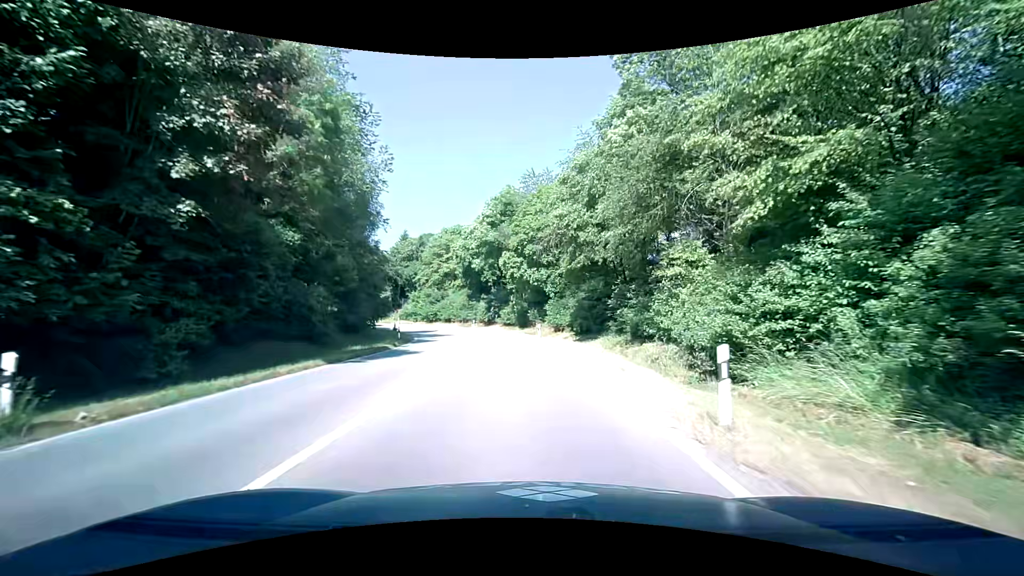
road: trunk_link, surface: asphalt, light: Day
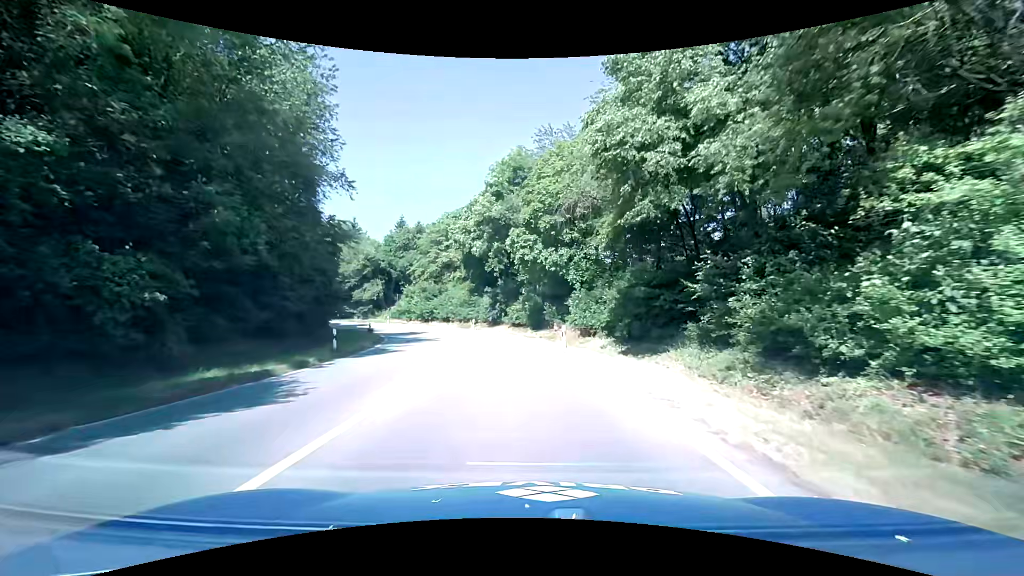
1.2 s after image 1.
(-0.3, +13.1) m; -2°
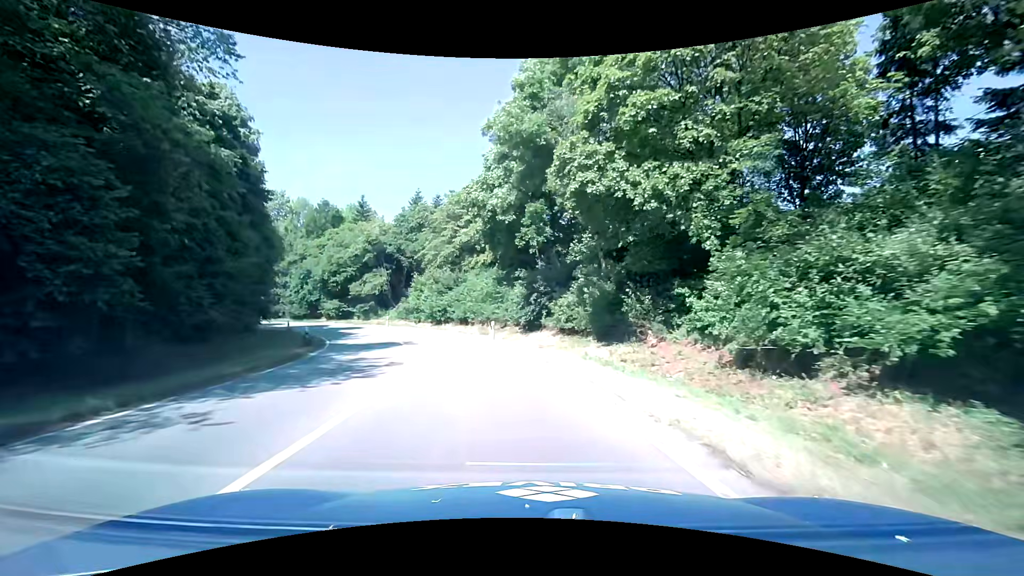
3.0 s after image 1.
(-0.7, +19.5) m; -5°
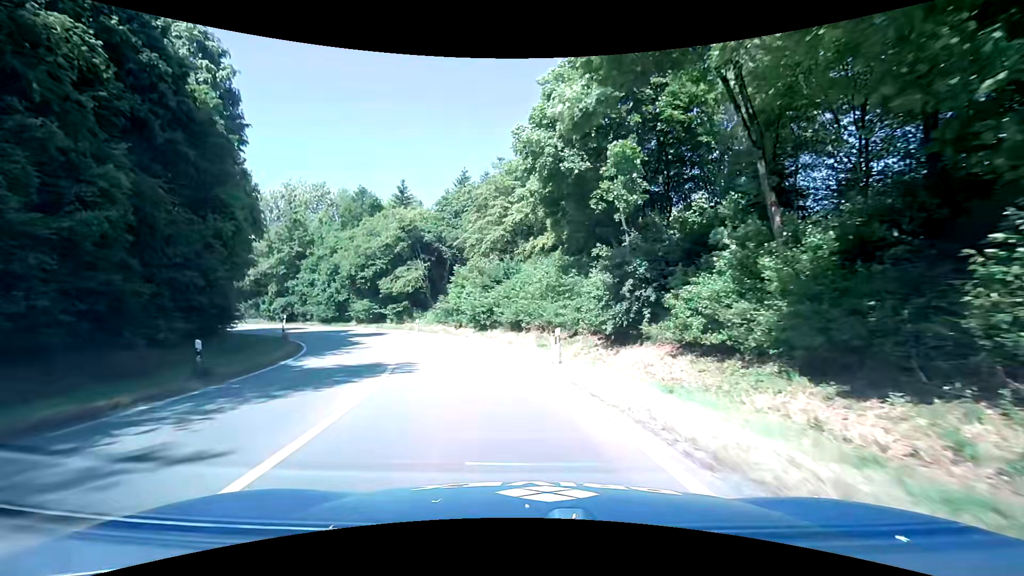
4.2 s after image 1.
(-0.7, +12.6) m; -7°
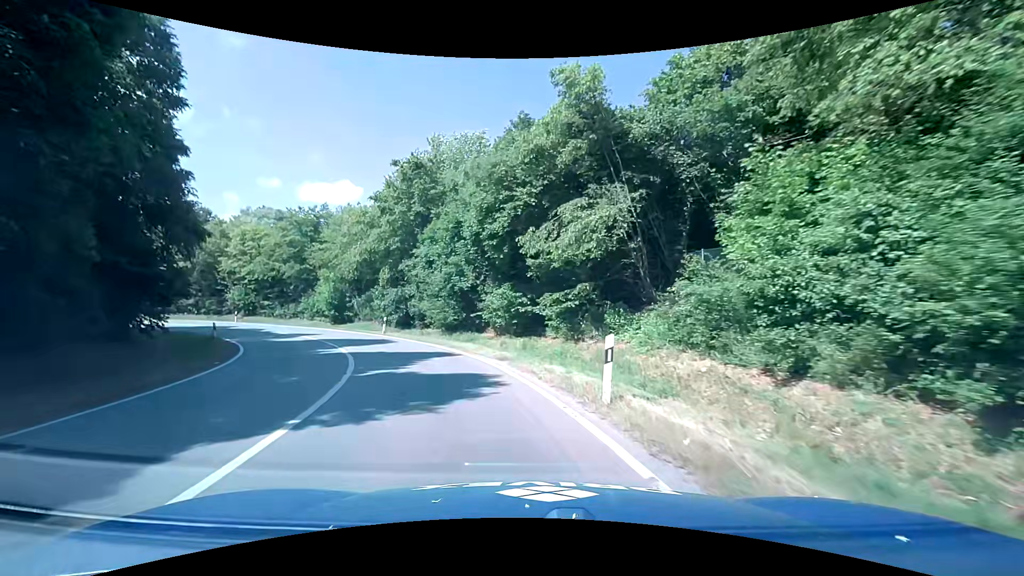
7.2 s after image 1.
(-5.6, +29.2) m; -23°
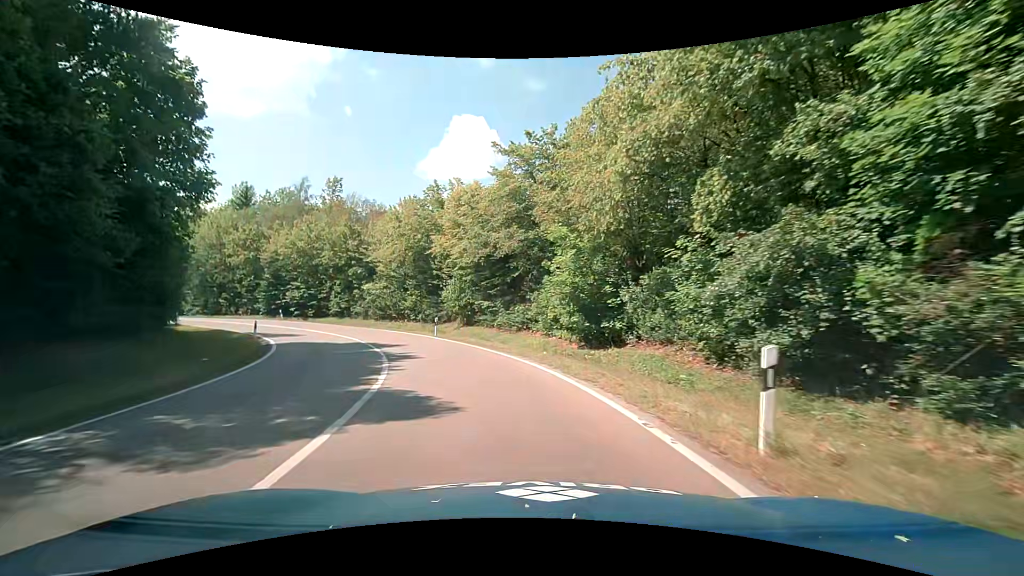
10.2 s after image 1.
(-7.3, +26.3) m; -32°
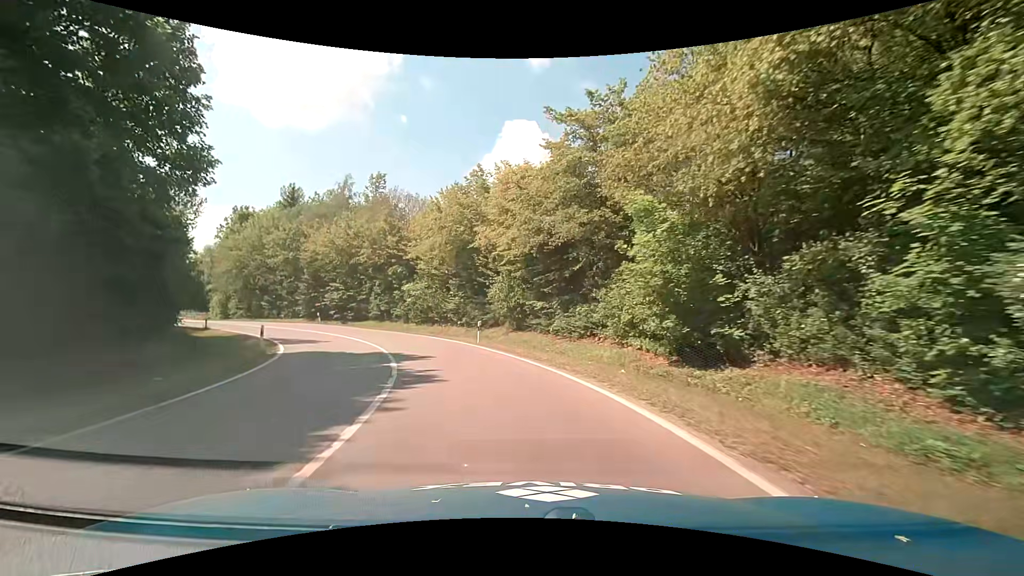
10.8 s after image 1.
(-0.3, +5.3) m; -5°
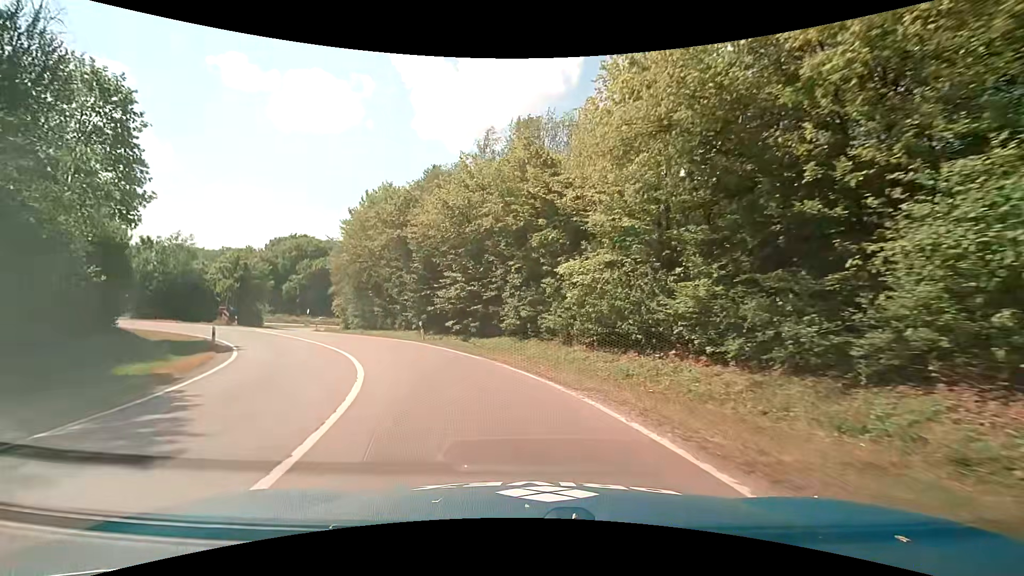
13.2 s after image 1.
(-4.6, +21.8) m; -21°
(-1, +10) (-4, +19) (-9, +28) (-15, +36) (-20, +44) (-25, +53) (-27, +63) (-26, +73) (-23, +82) (-17, +91) m
